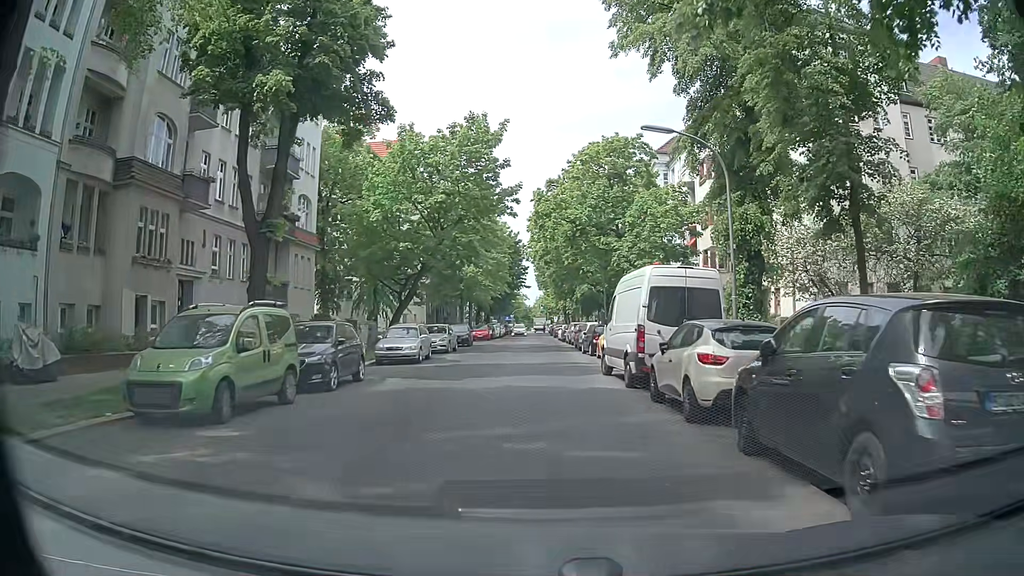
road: residential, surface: asphalt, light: Day
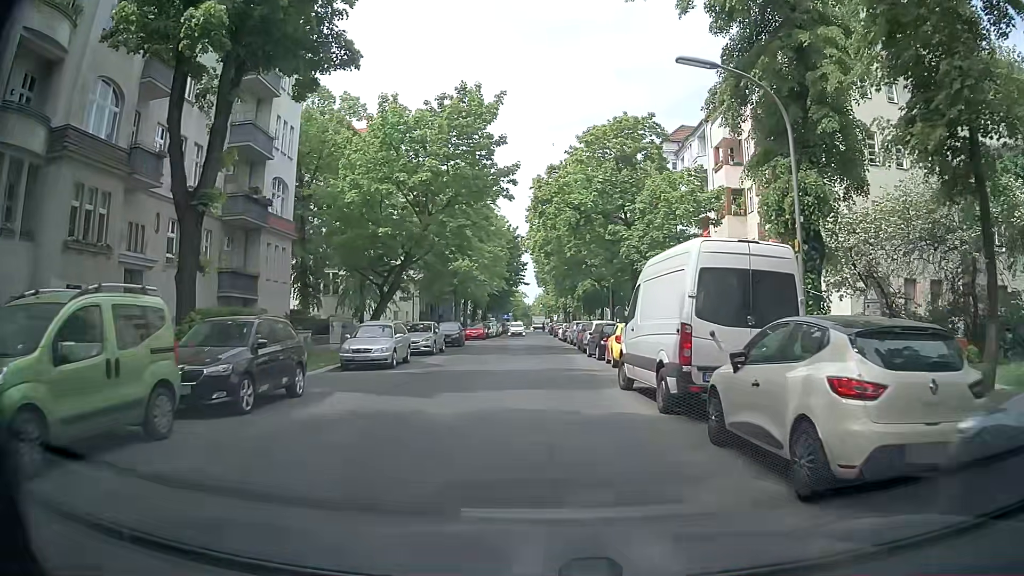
(-0.1, +4.4) m; -1°
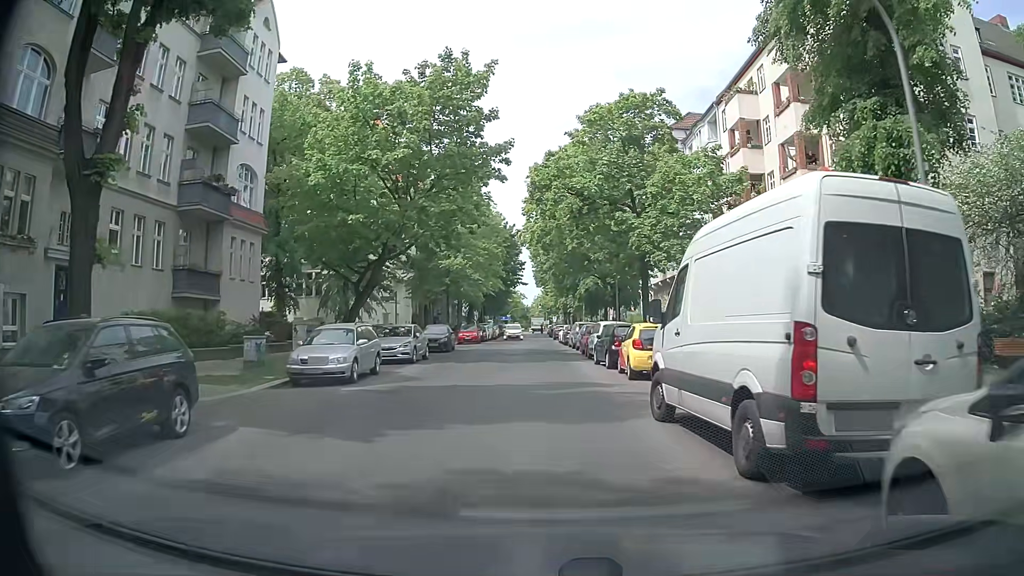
(0.0, +4.4) m; +1°
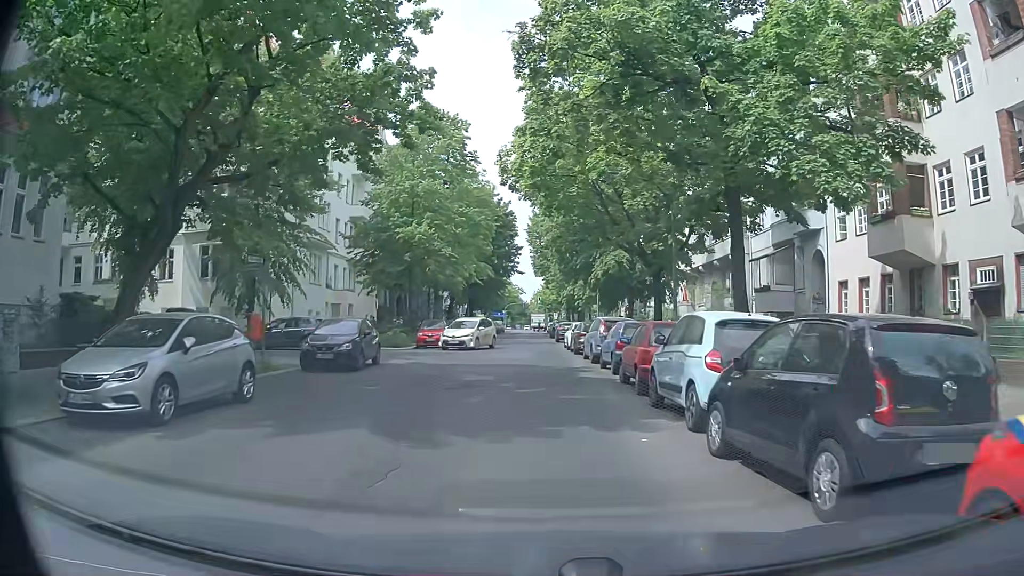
(0.0, +17.2) m; 0°
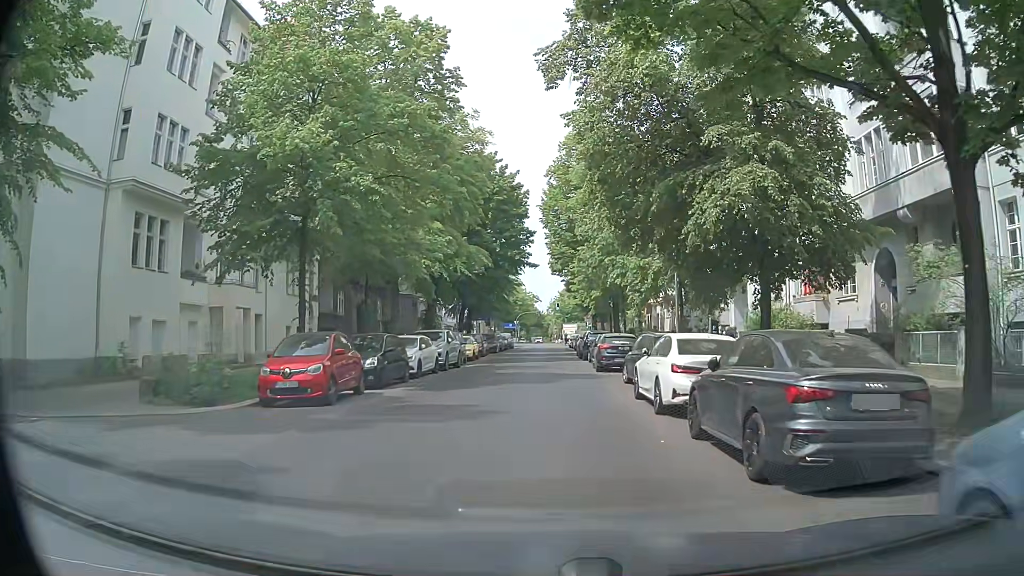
(-0.4, +23.0) m; -1°
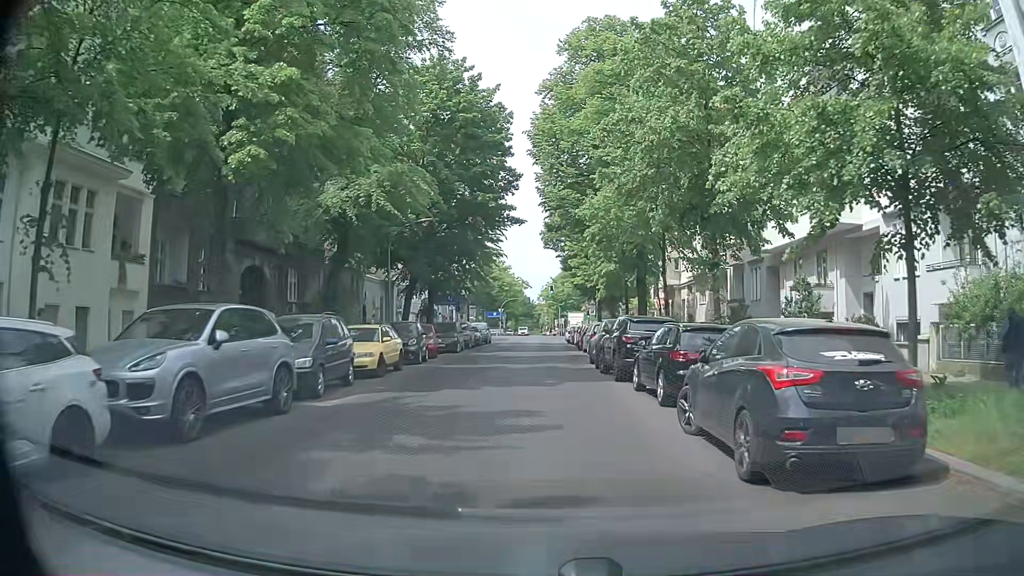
(+0.2, +20.2) m; 0°
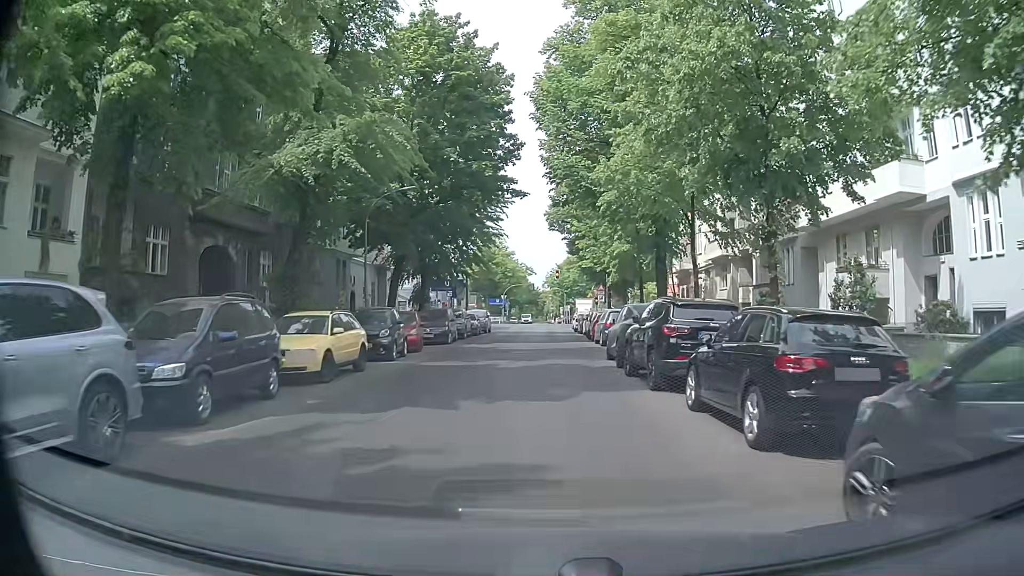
(0.0, +4.9) m; -1°
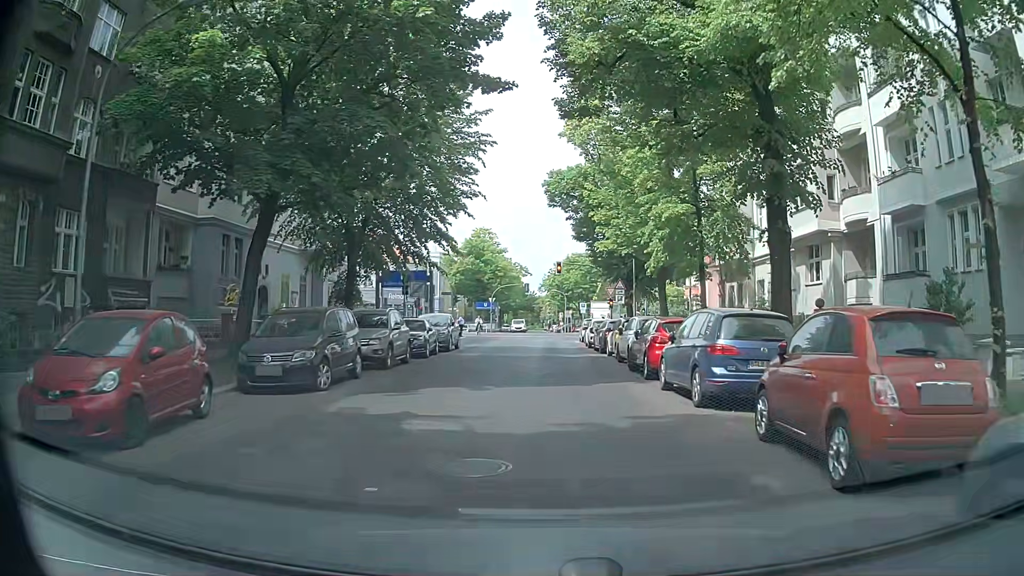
(+0.2, +17.4) m; +1°
